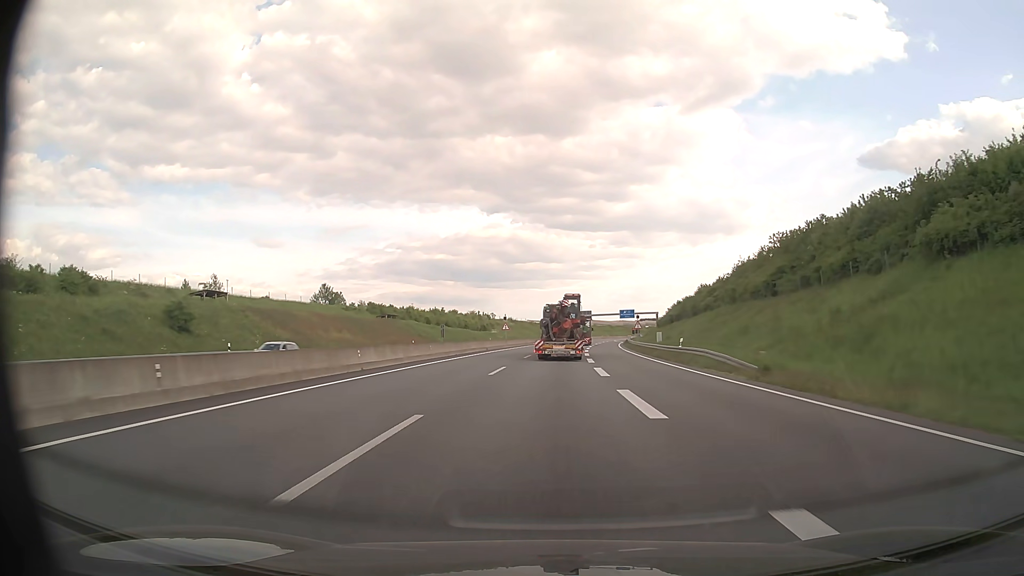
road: motorway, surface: asphalt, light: Day
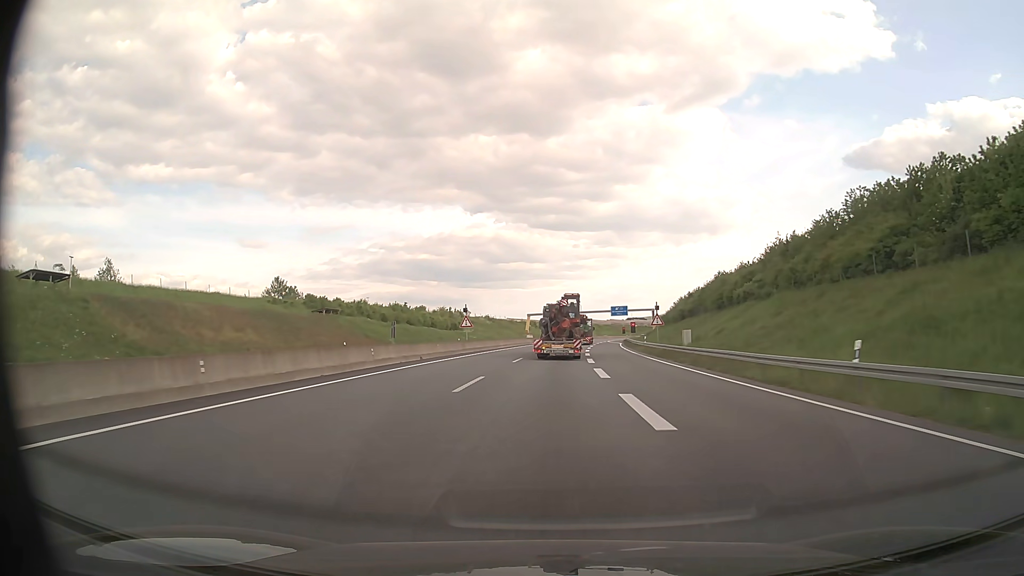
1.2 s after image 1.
(+0.3, +25.6) m; +1°
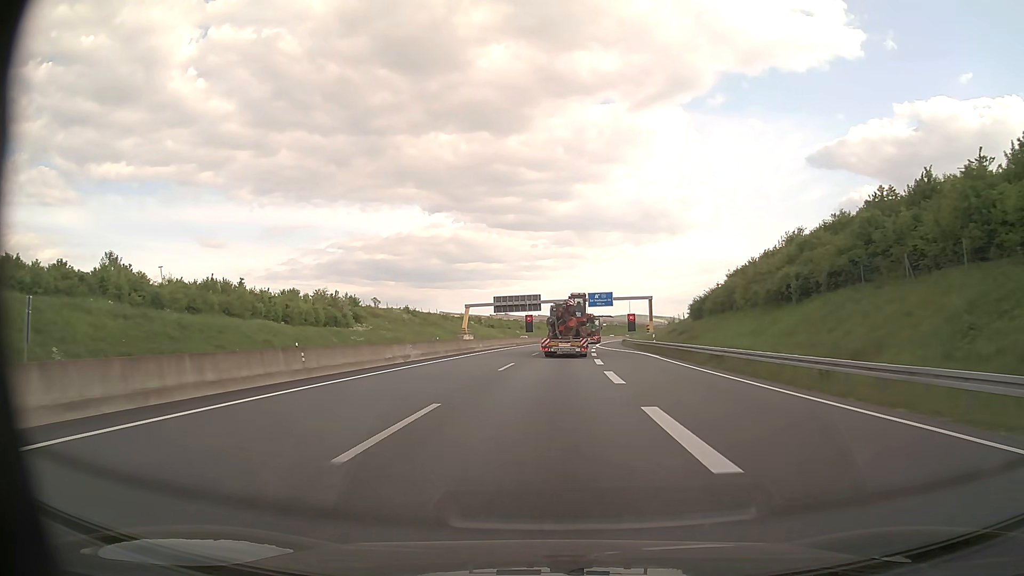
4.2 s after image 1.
(+2.0, +63.4) m; +4°
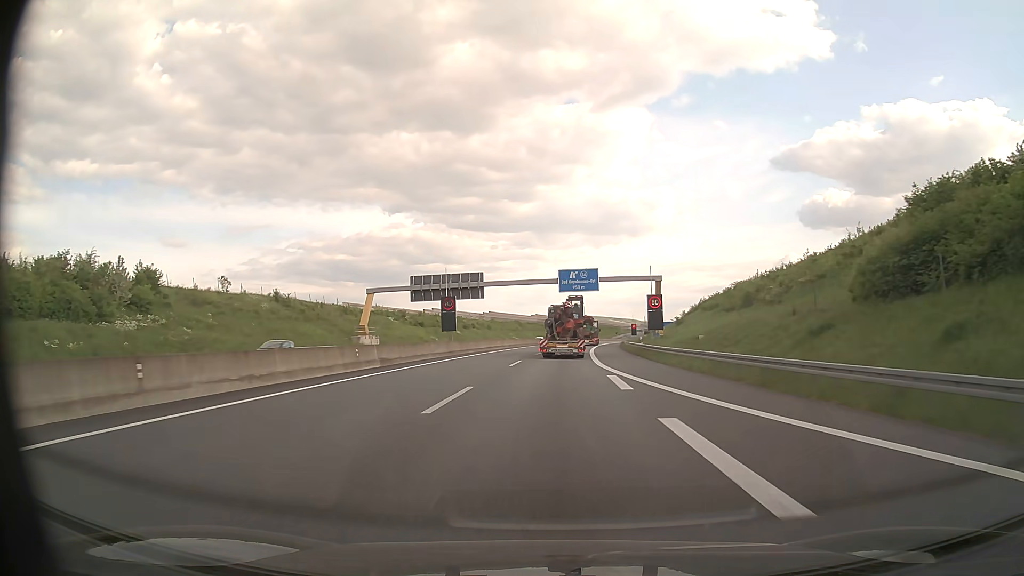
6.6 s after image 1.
(+1.5, +50.0) m; +3°
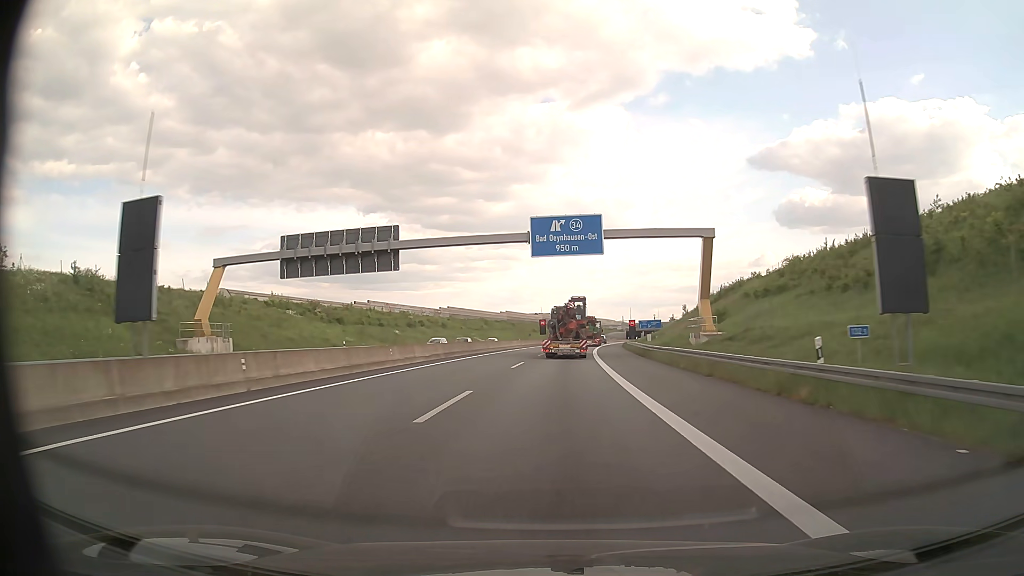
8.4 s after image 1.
(+0.8, +37.3) m; +2°
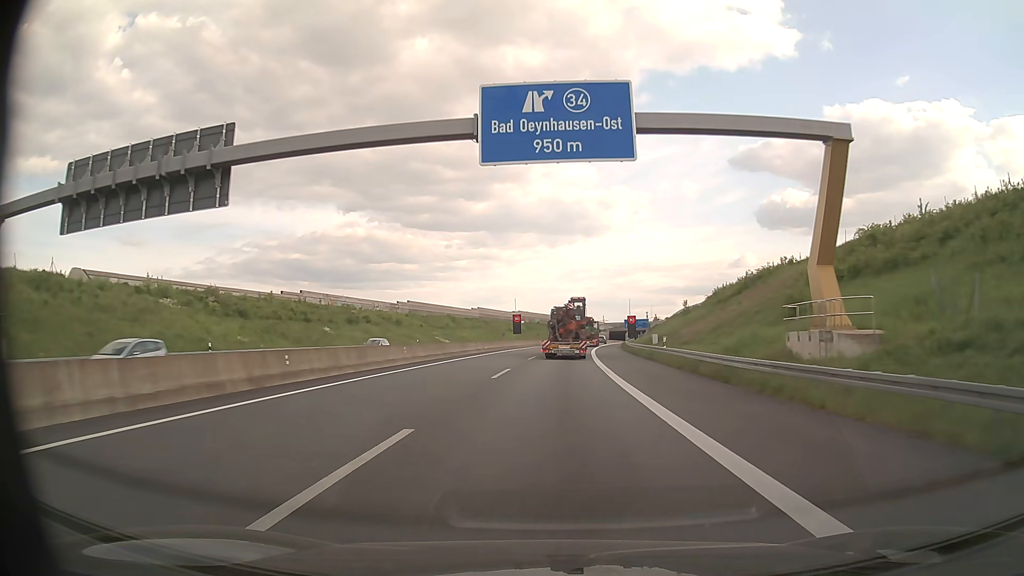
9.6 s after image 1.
(+0.4, +25.0) m; +2°
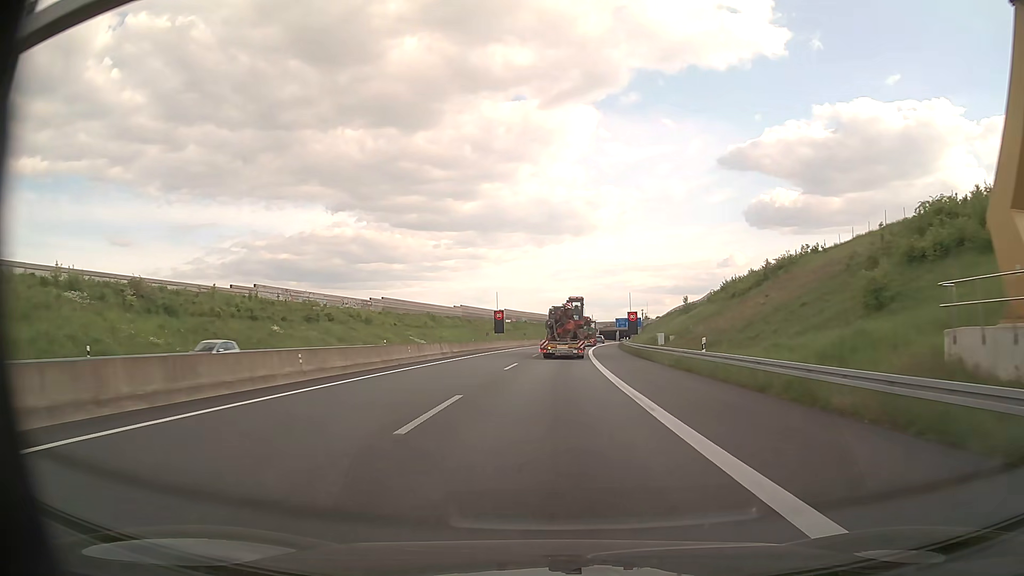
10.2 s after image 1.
(+0.1, +12.6) m; +1°
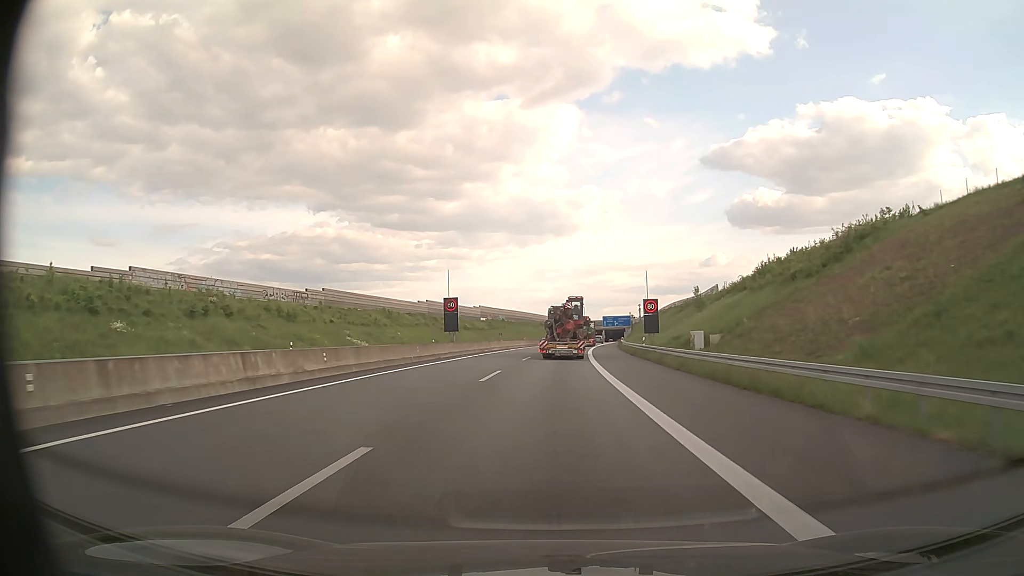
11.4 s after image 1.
(+0.4, +25.4) m; +2°
(0, +10) (0, +20) (0, +30) (+1, +40) (+1, +50) (+2, +60) (+3, +70) (+3, +80) (+4, +90) (+5, +100) m
